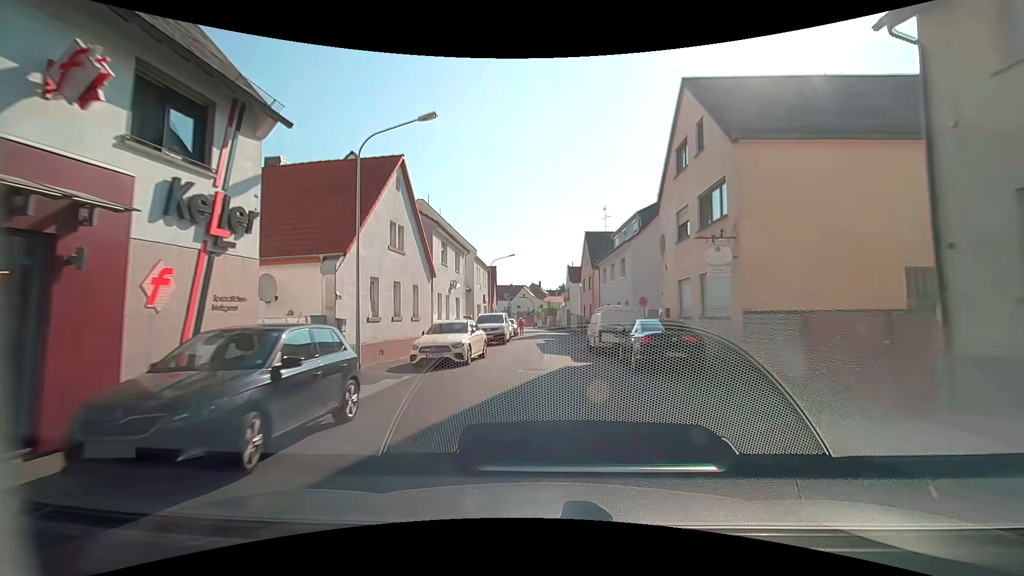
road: tertiary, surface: asphalt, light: Day
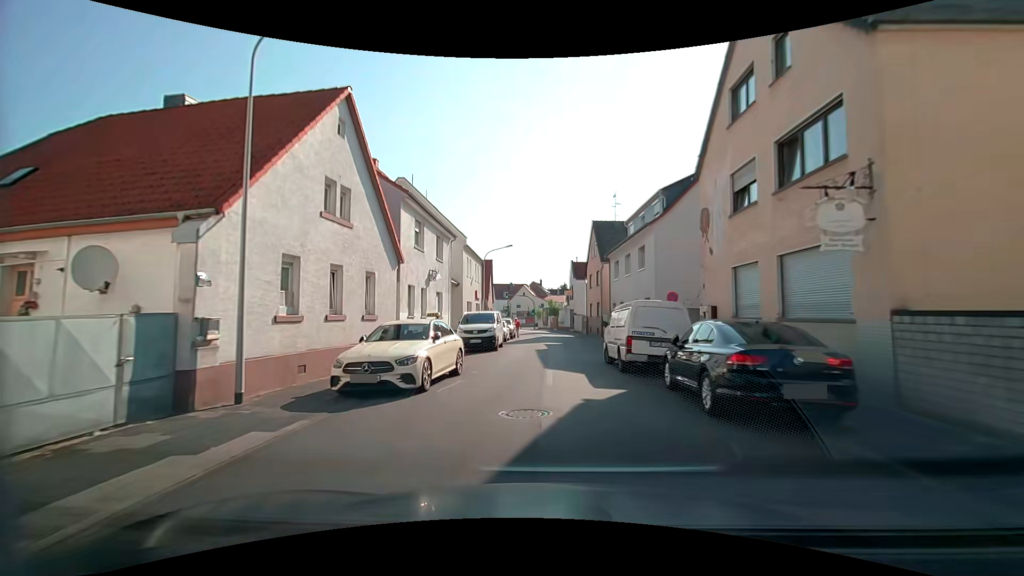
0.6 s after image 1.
(0.0, +6.0) m; 0°
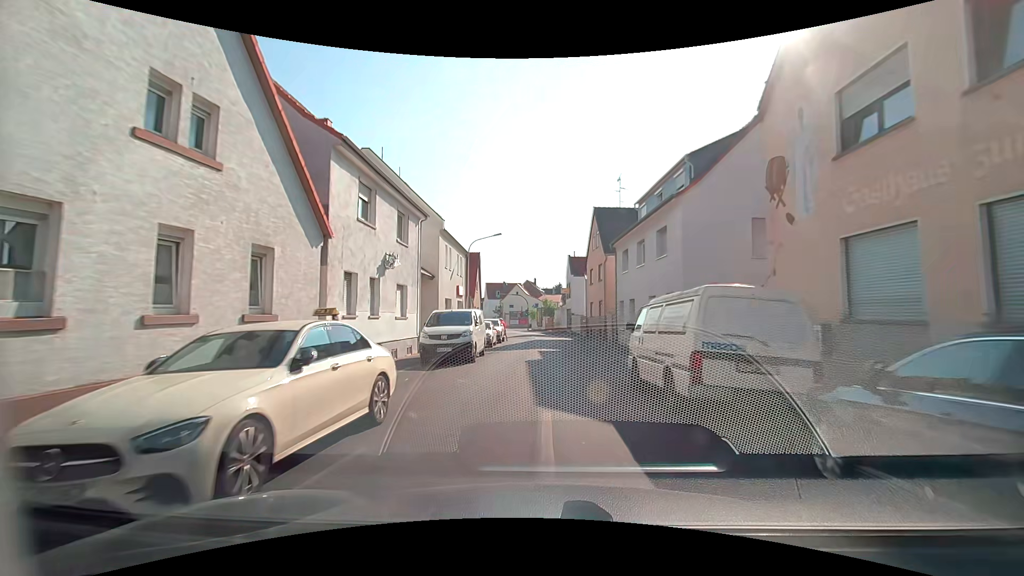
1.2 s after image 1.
(0.0, +5.9) m; +1°
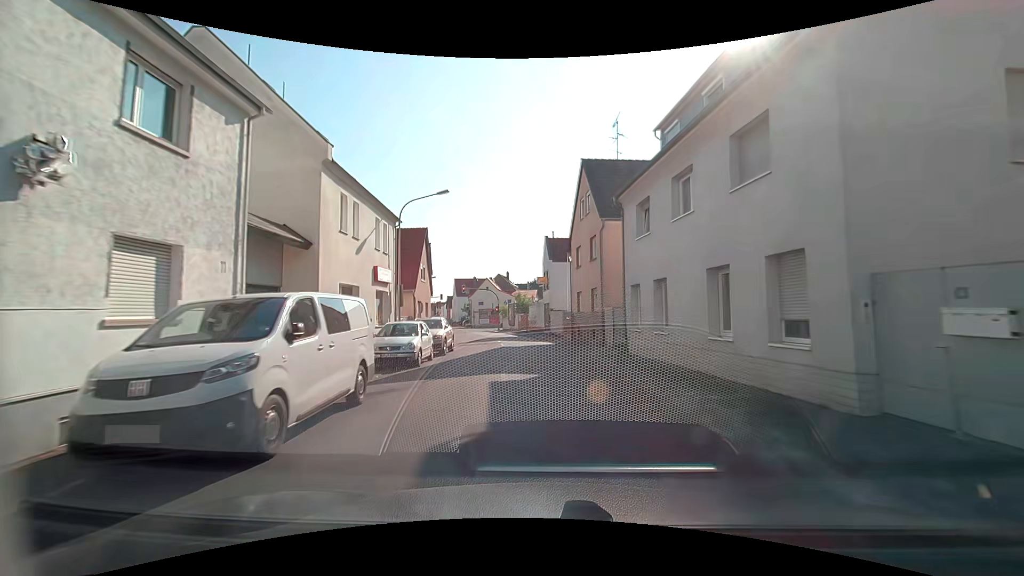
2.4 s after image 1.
(+0.2, +11.8) m; +2°
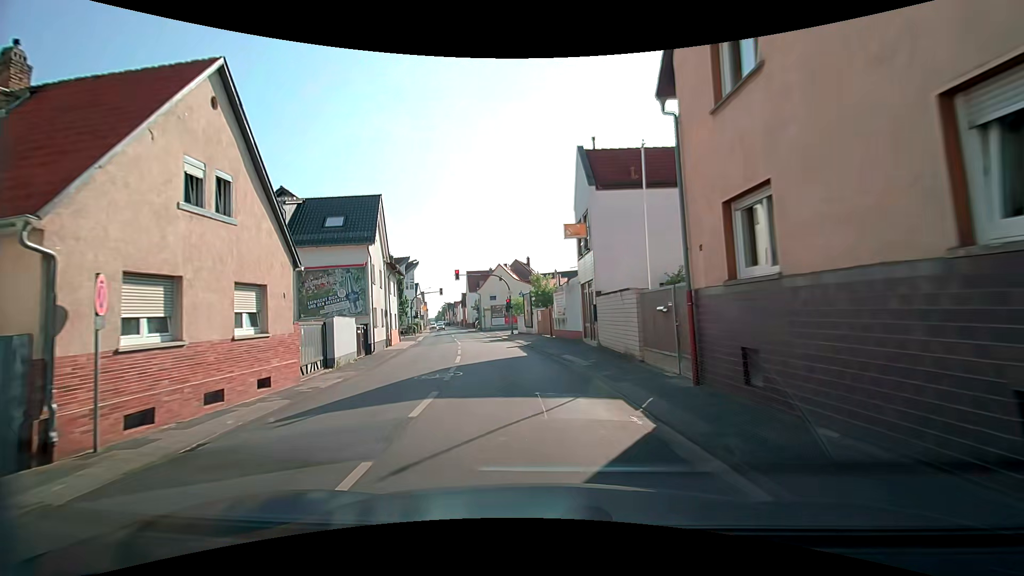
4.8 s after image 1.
(+0.2, +23.1) m; -2°
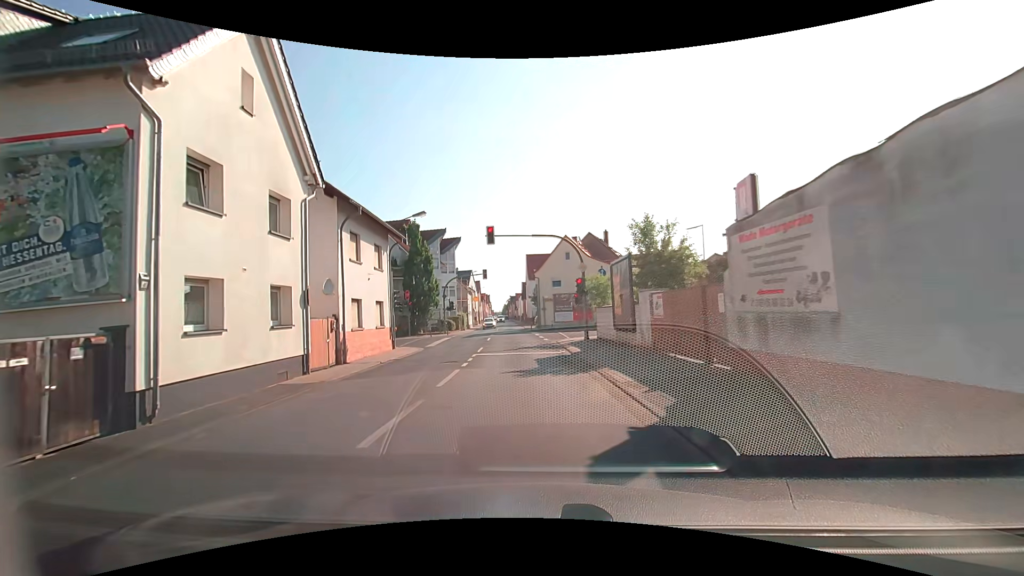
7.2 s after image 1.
(-1.5, +20.1) m; -8°
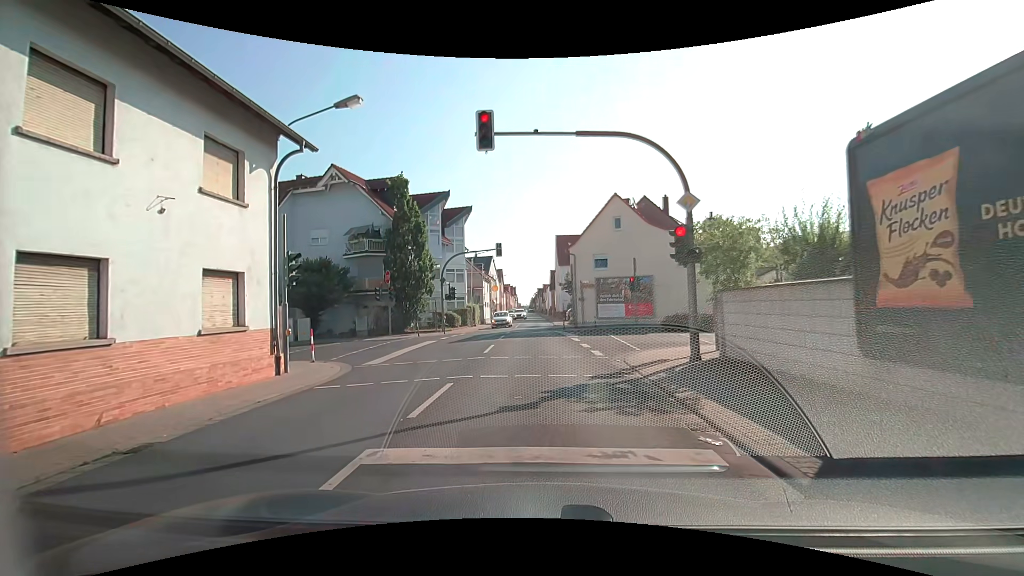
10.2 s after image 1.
(-0.5, +14.2) m; -2°
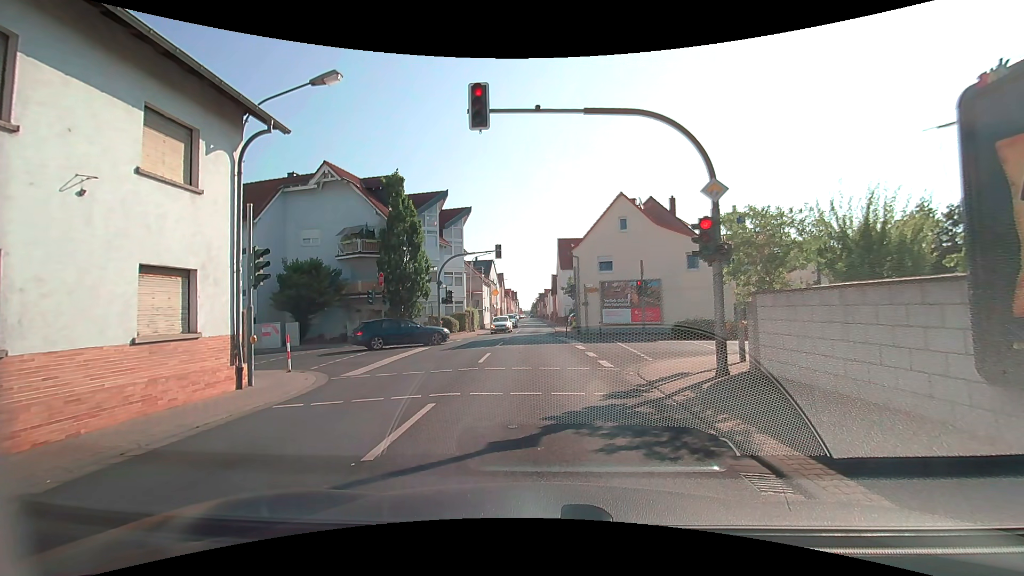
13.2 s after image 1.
(0.0, +1.7) m; -1°
(0, +10) (-1, +20) (-1, +30) (-1, +40) (-1, +50) (-1, +60) (-2, +70) (-2, +80) (-2, +90) (-3, +100) m
